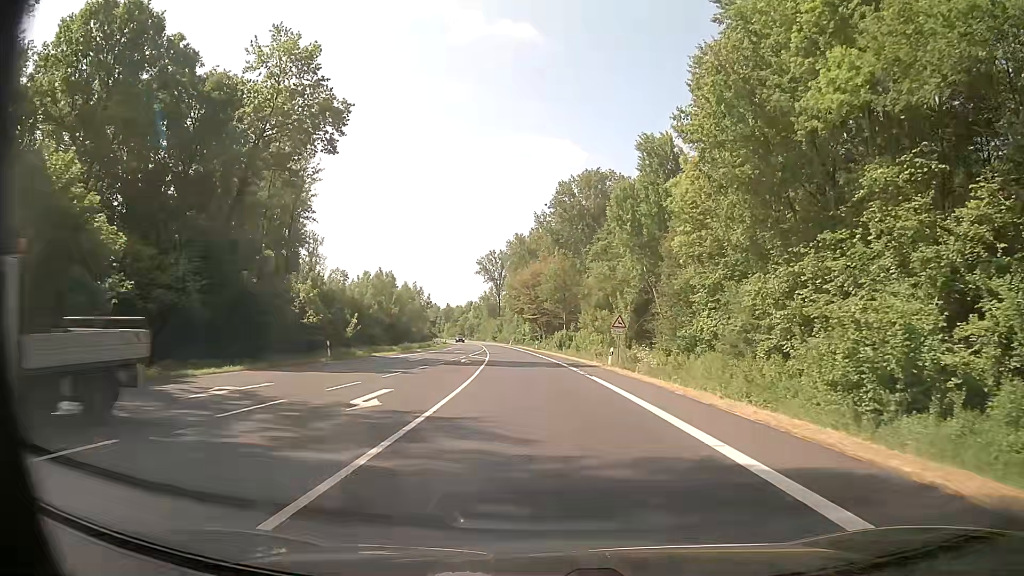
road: primary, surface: asphalt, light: Day
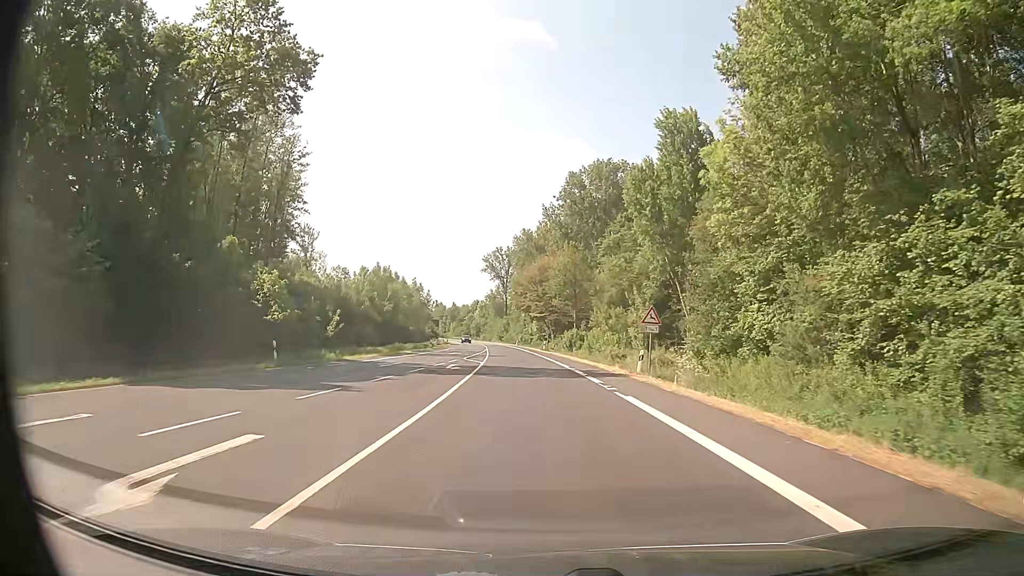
(0.0, +8.8) m; -1°
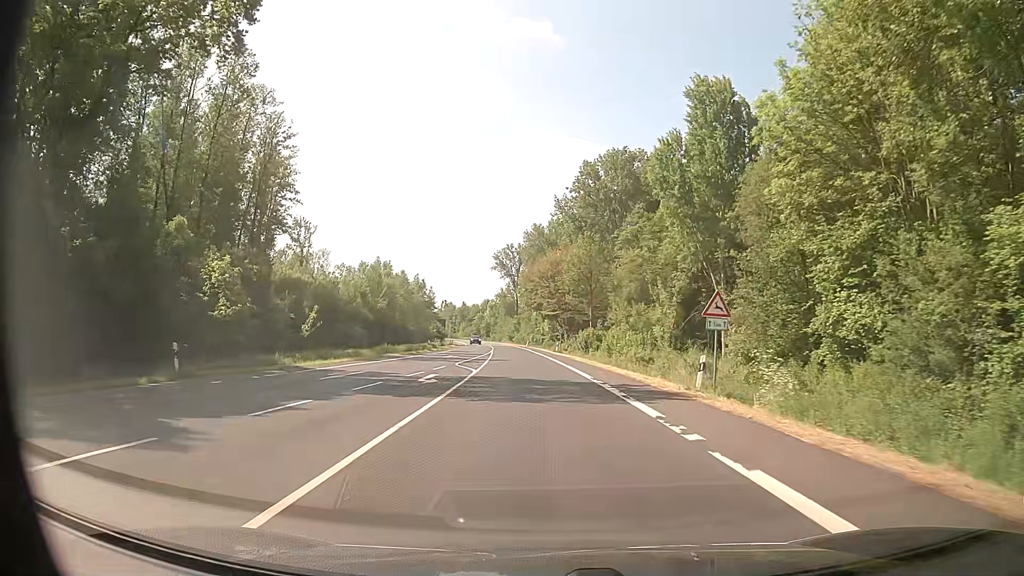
(-0.1, +9.3) m; -1°
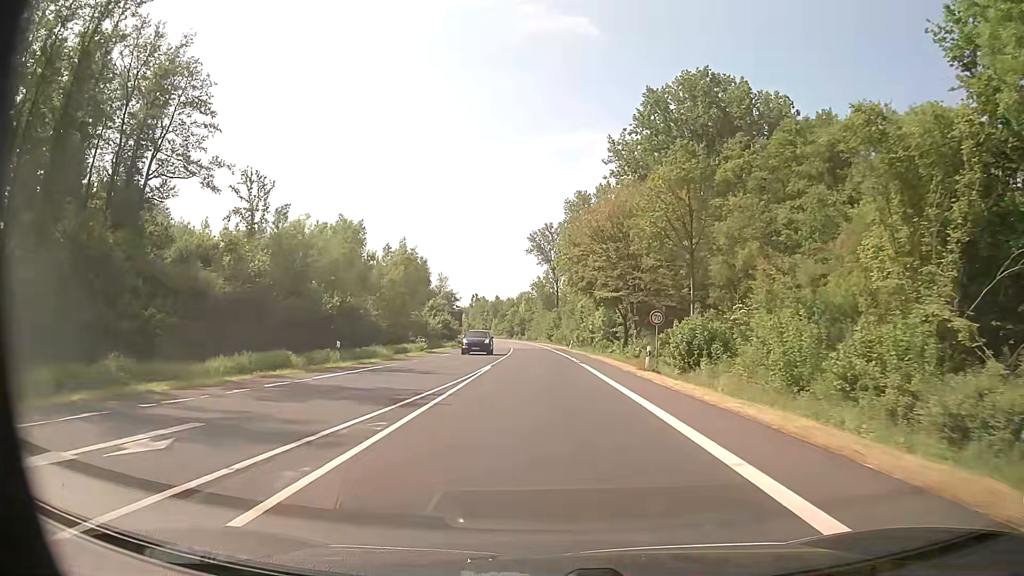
(-1.5, +41.6) m; -4°
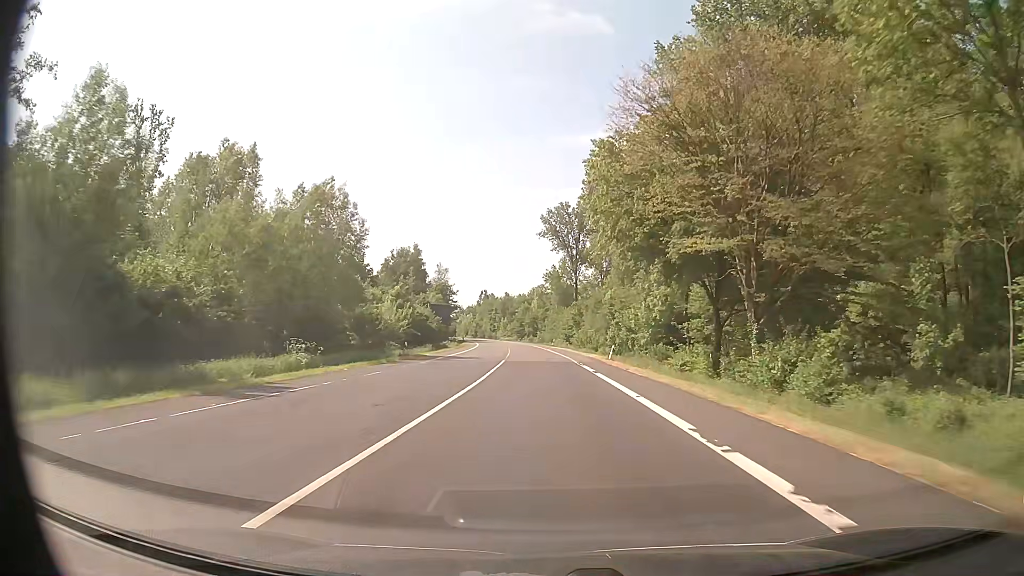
(-0.5, +34.2) m; -1°
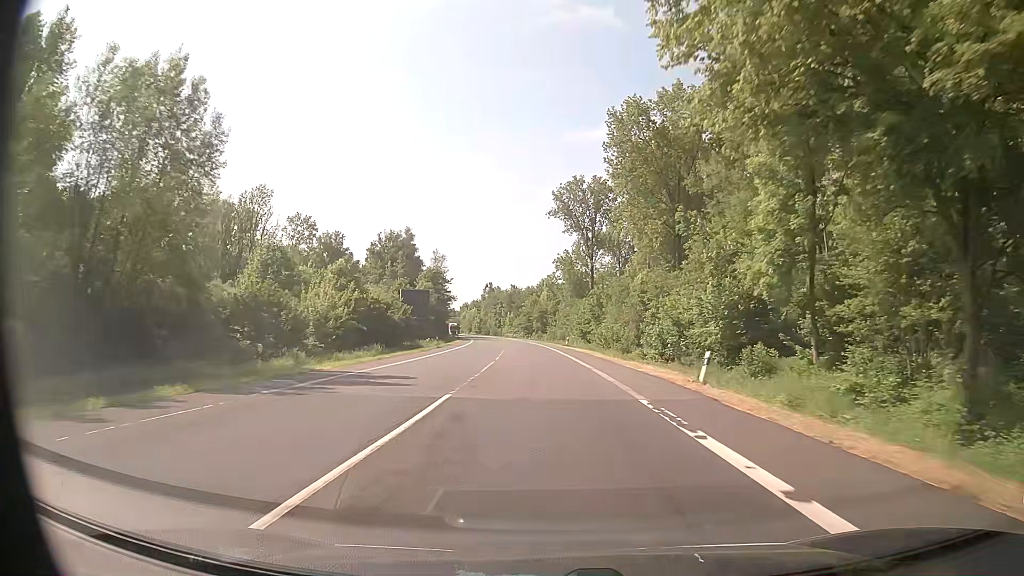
(-0.2, +23.9) m; -1°
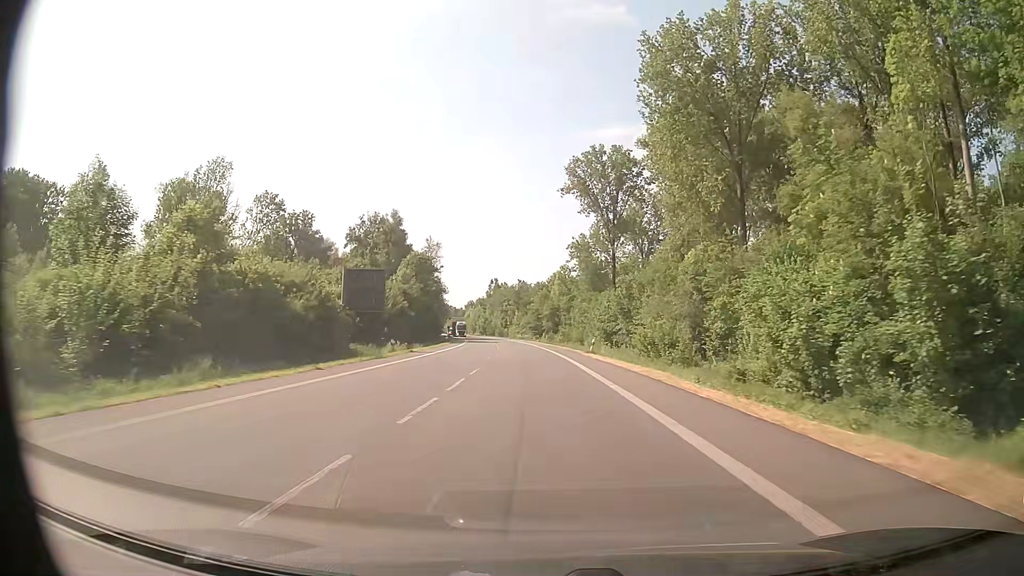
(-0.2, +23.9) m; -1°
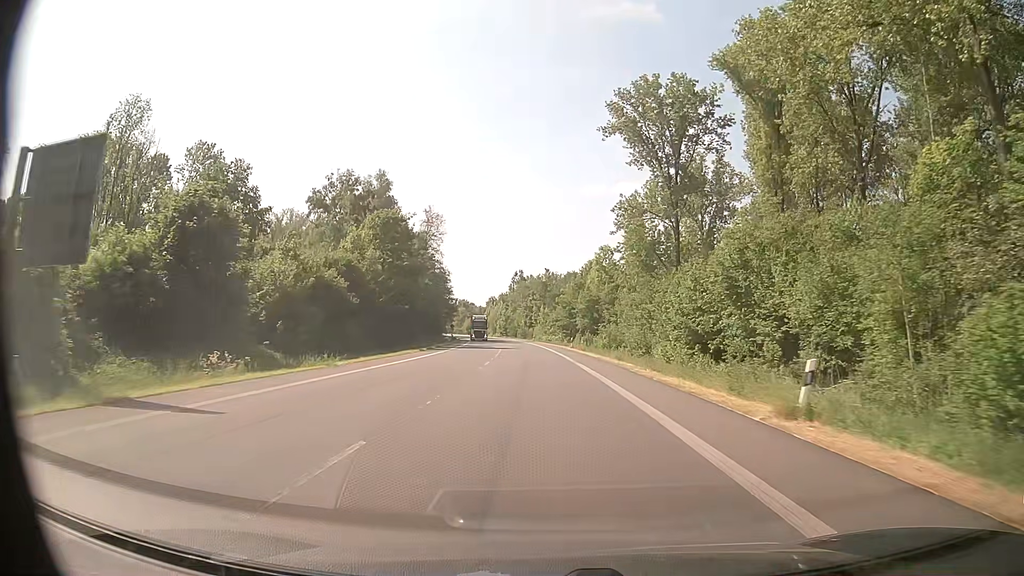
(-0.6, +35.0) m; -3°
(0, +10) (0, +20) (0, +30) (0, +40) (-1, +50) (-1, +60) (-2, +70) (-3, +80) (-4, +90) (-5, +100) m
